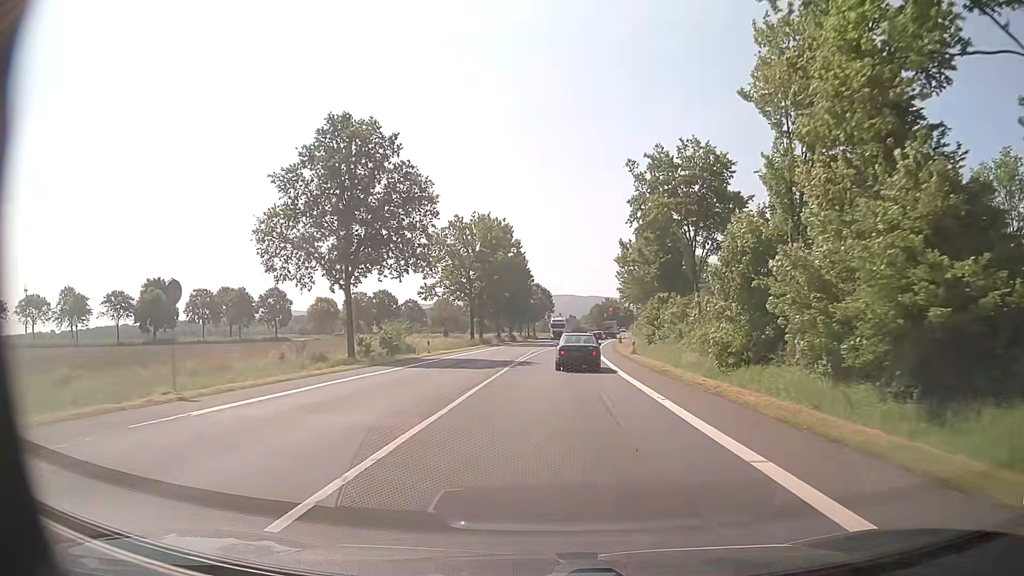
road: primary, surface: asphalt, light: Day
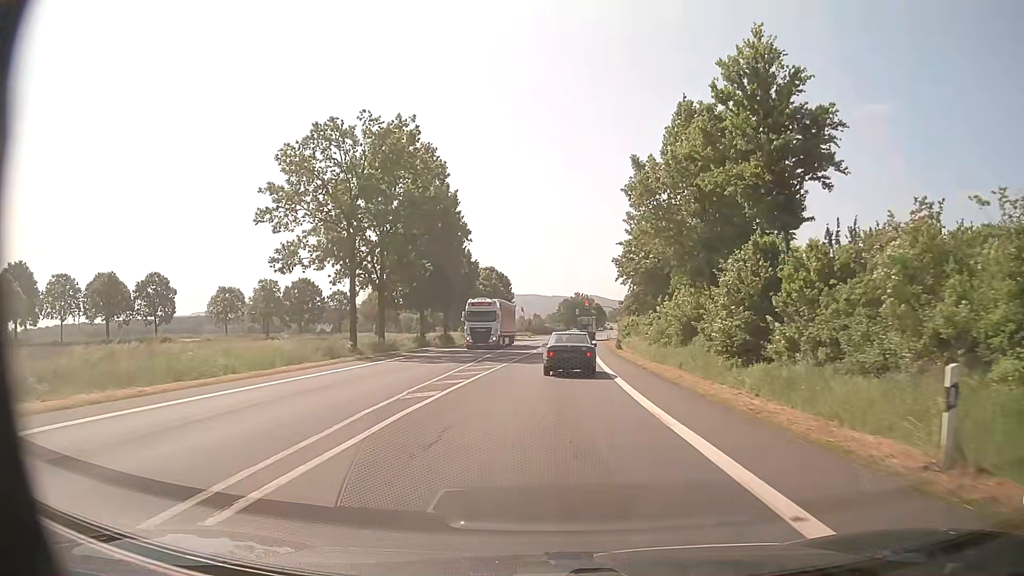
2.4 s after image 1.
(+1.0, +37.4) m; +3°
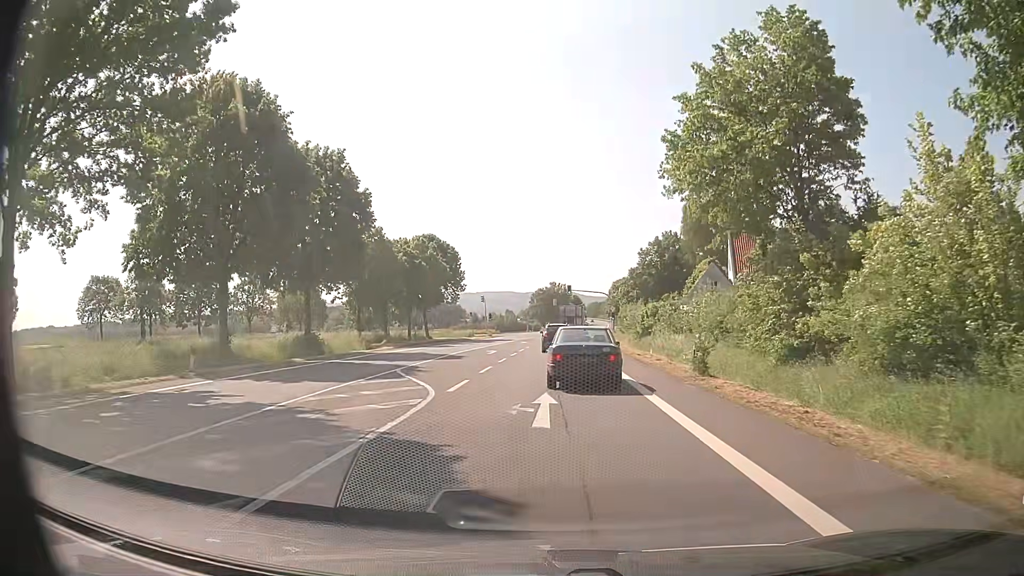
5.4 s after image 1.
(+0.7, +36.7) m; +2°
(0, +10) (0, +20) (0, +30) (+1, +40) (+1, +50) (+1, +60) (+2, +70) (+2, +80) (+3, +90) (+4, +100) m
